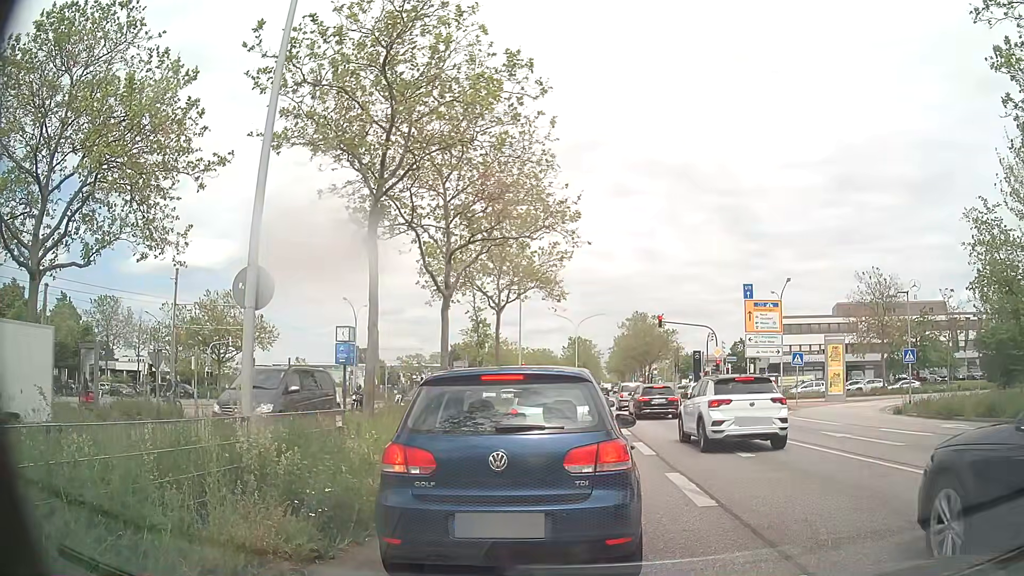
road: primary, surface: asphalt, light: Day
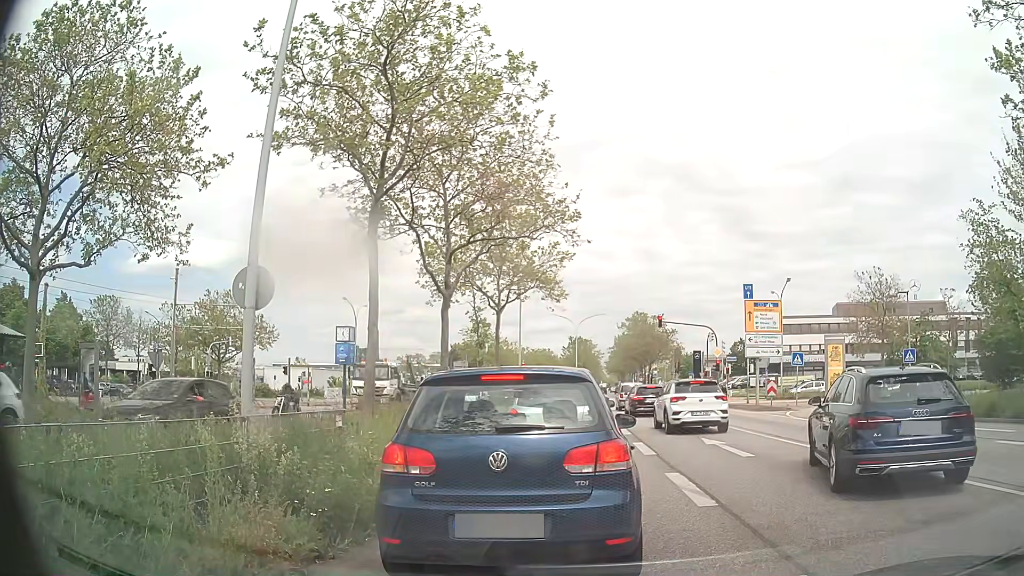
(0.0, 0.0) m; 0°
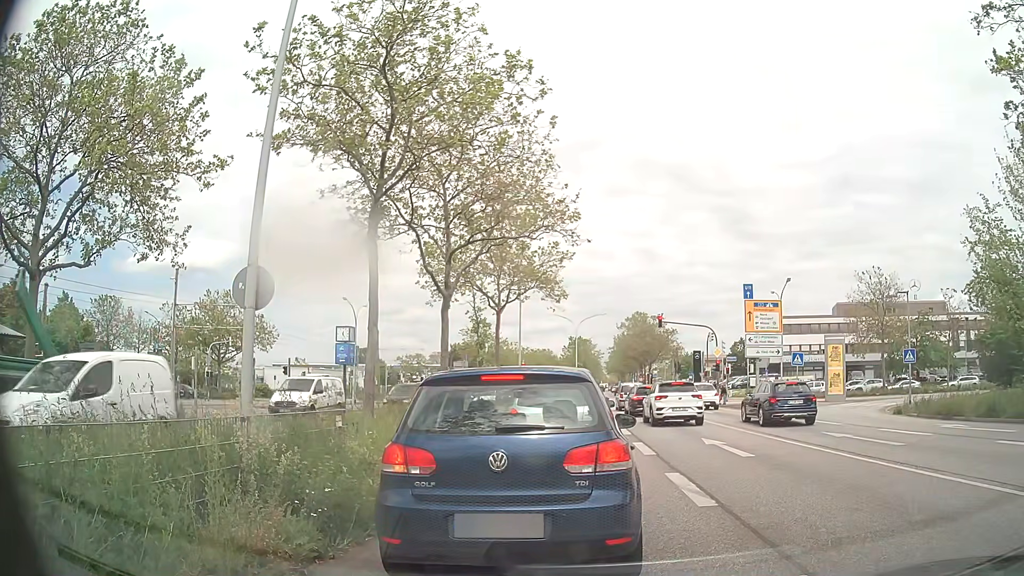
(0.0, 0.0) m; 0°
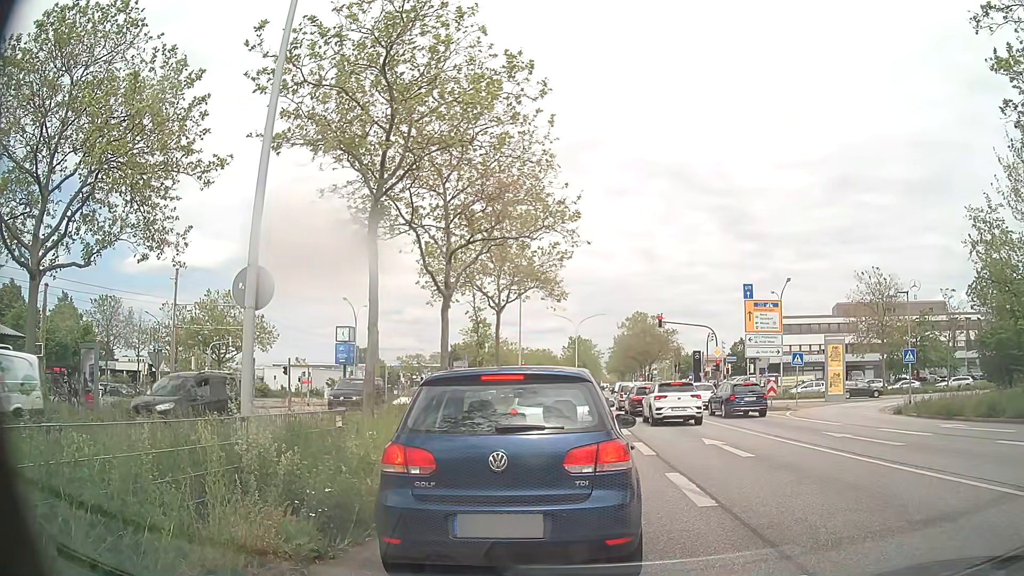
(0.0, 0.0) m; 0°
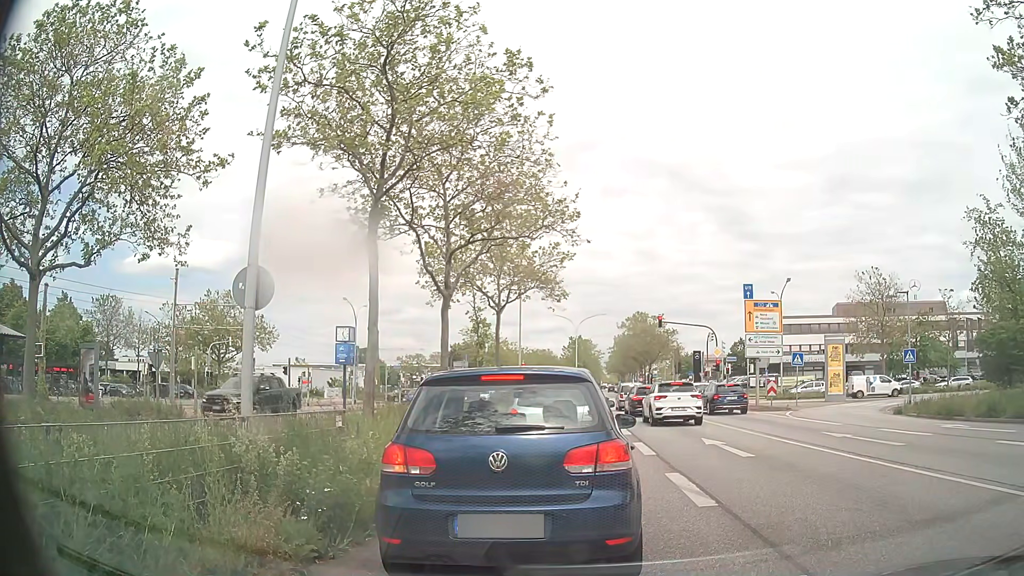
(0.0, 0.0) m; 0°
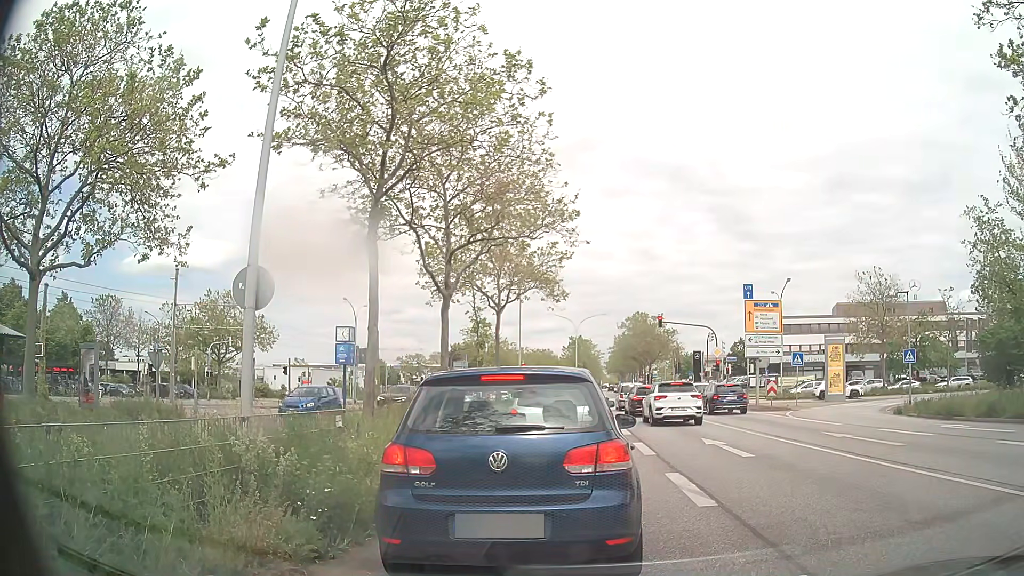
(0.0, 0.0) m; 0°
